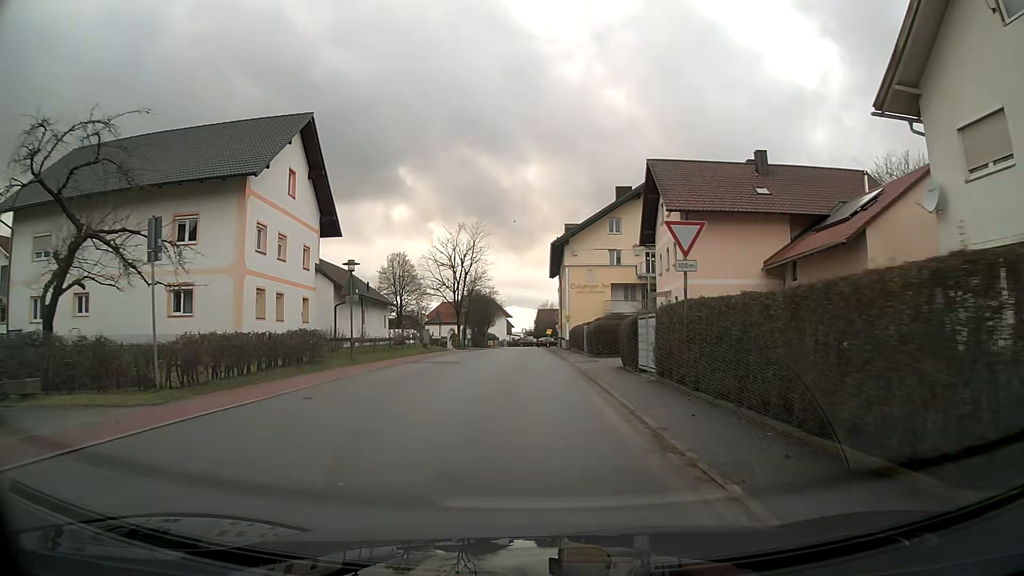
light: Day
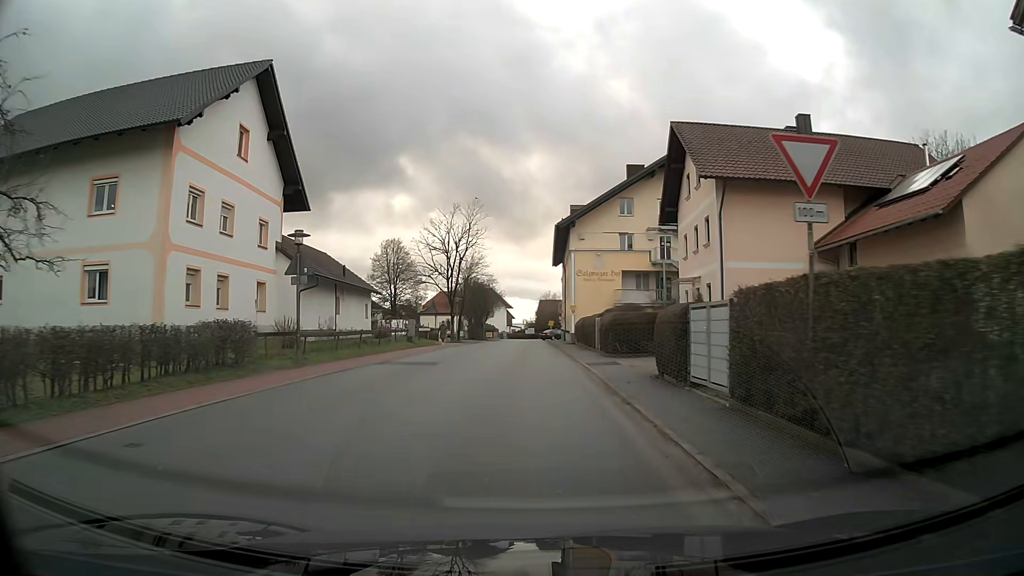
(0.0, +6.1) m; 0°
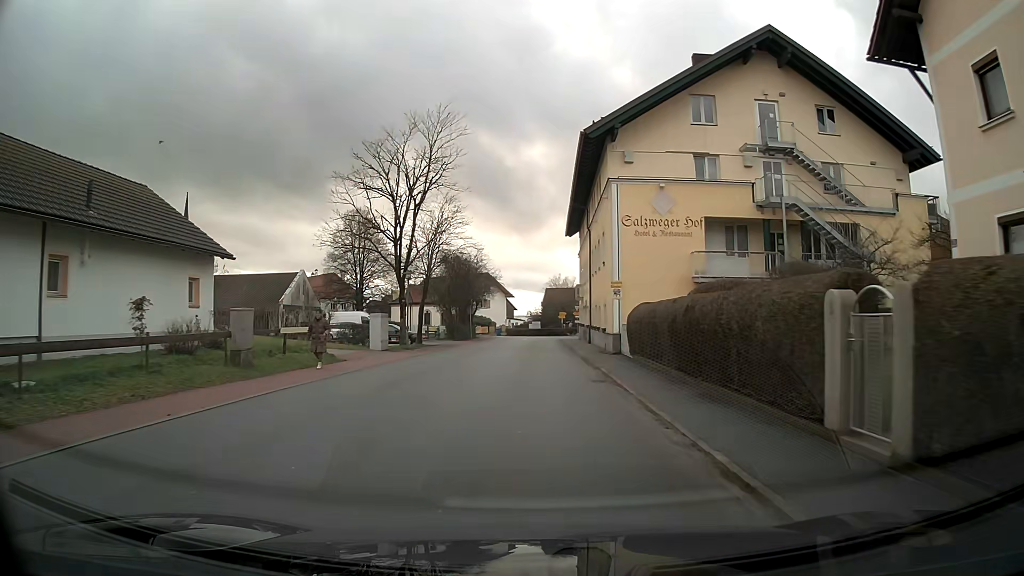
(-0.1, +24.3) m; 0°
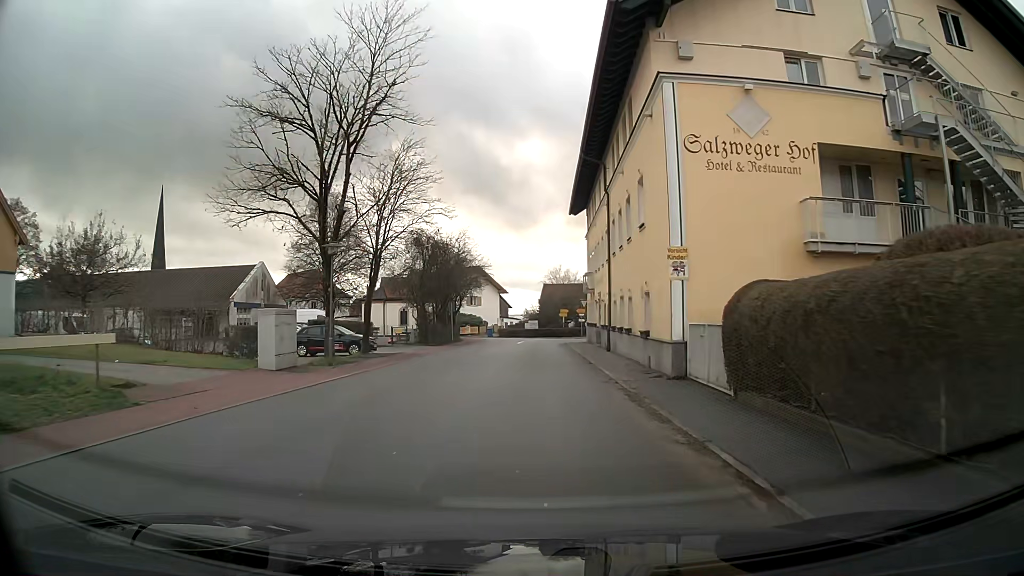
(0.0, +12.2) m; 0°
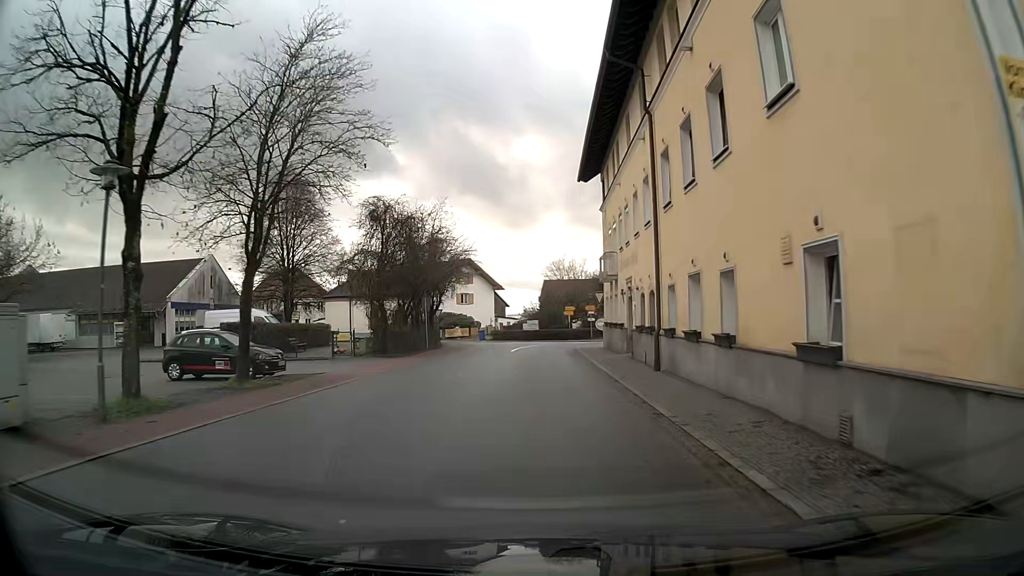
(0.0, +11.9) m; 0°
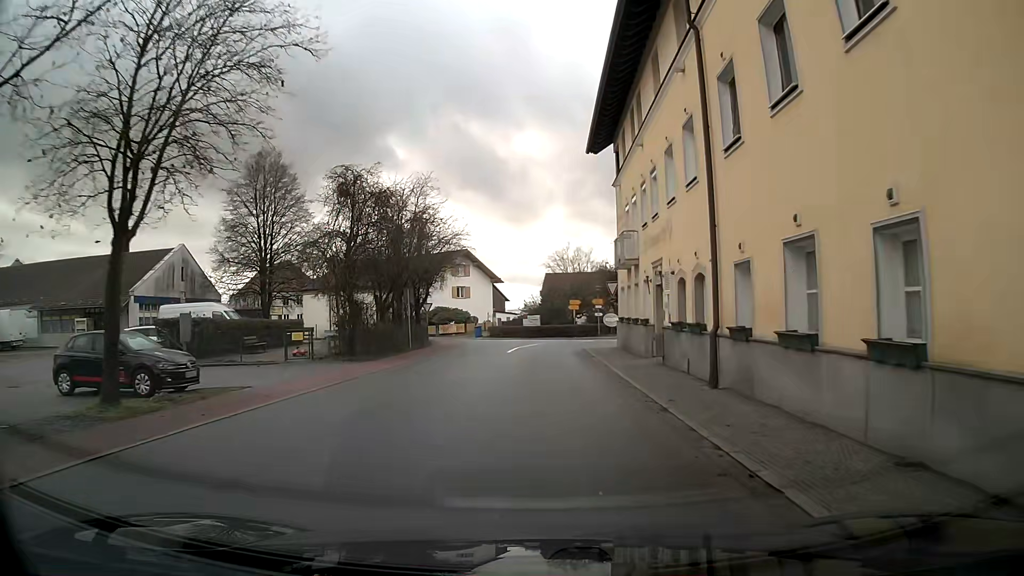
(0.0, +5.6) m; 0°
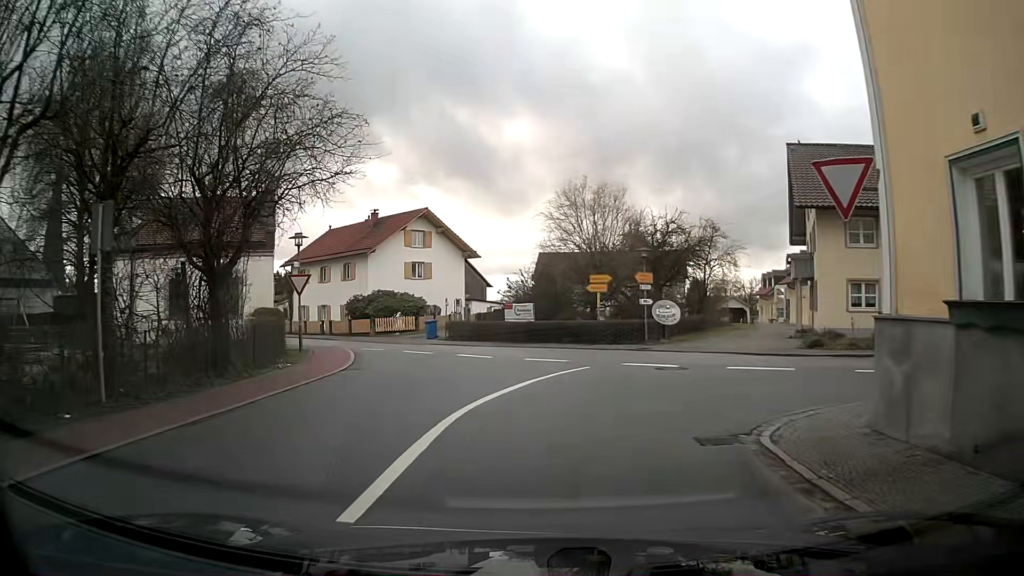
(0.0, +24.1) m; 0°
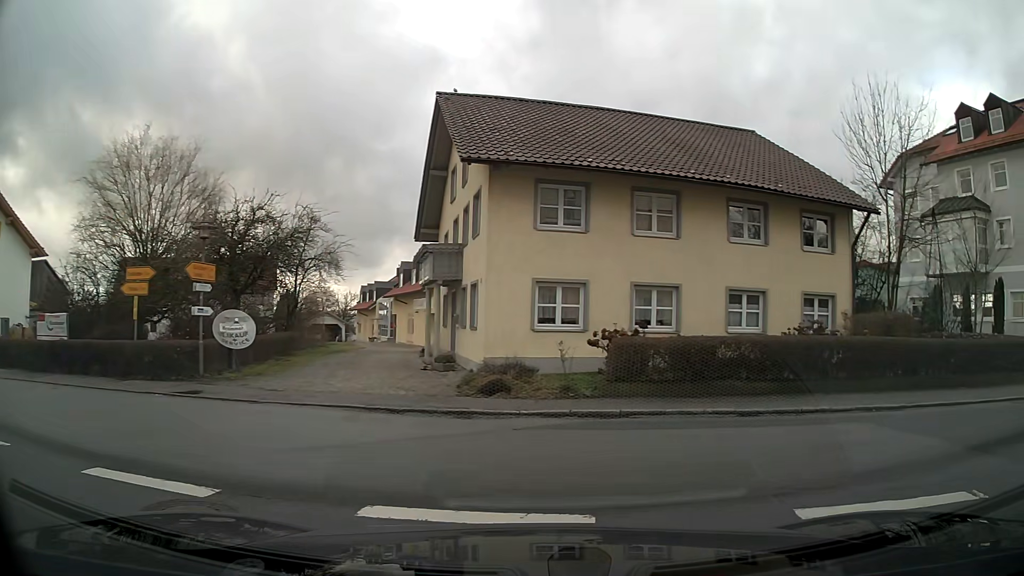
(+1.9, +9.8) m; +35°
(+6, +7) (+16, +8) (+26, +8) (+36, +9) (+46, +10) (+56, +11) (+66, +14) (+75, +16) (+85, +19) (+94, +23) m
